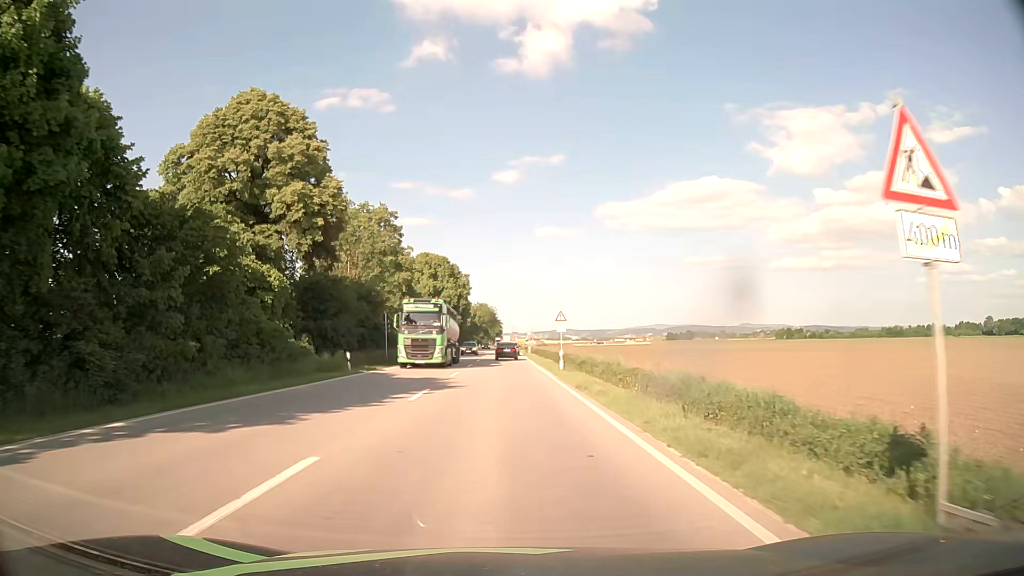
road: primary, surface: asphalt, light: Day
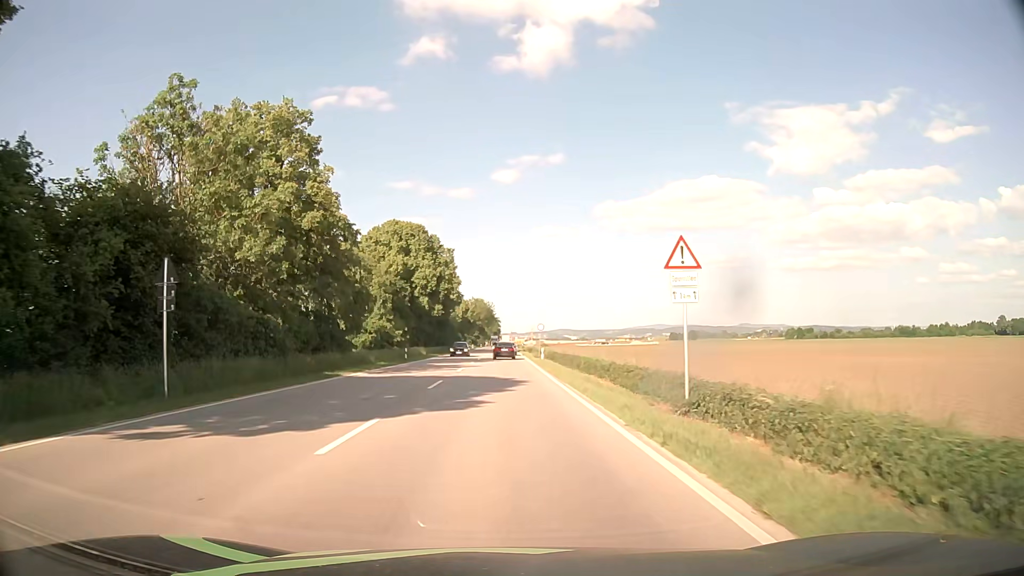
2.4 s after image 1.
(0.0, +31.6) m; 0°
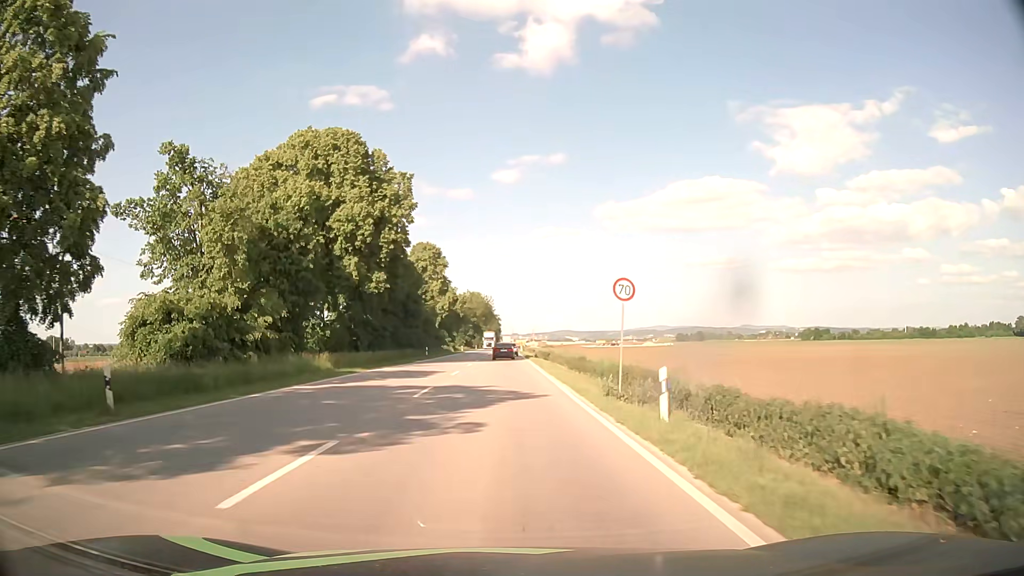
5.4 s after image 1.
(+0.1, +38.5) m; 0°
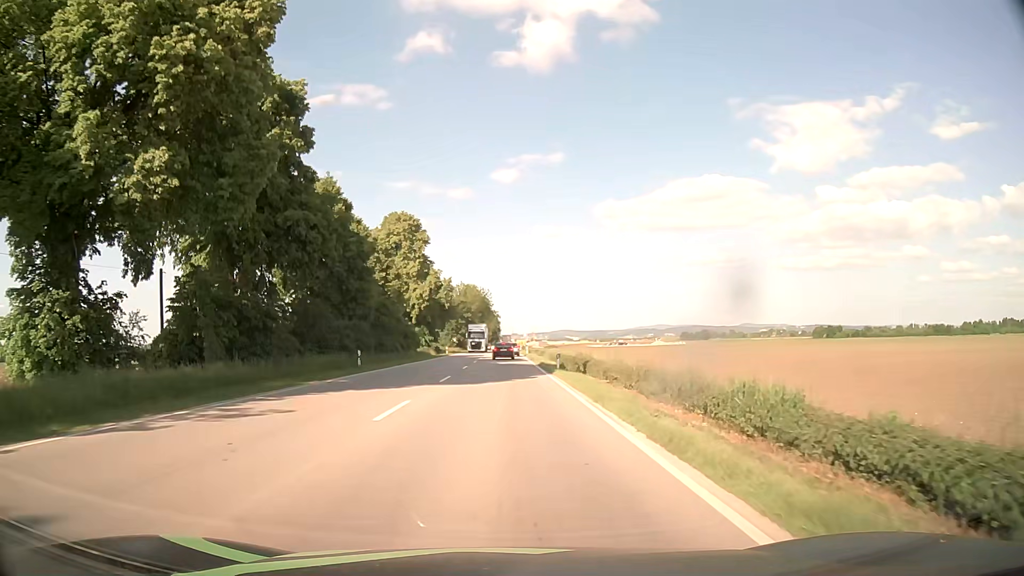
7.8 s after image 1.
(-0.1, +29.2) m; 0°
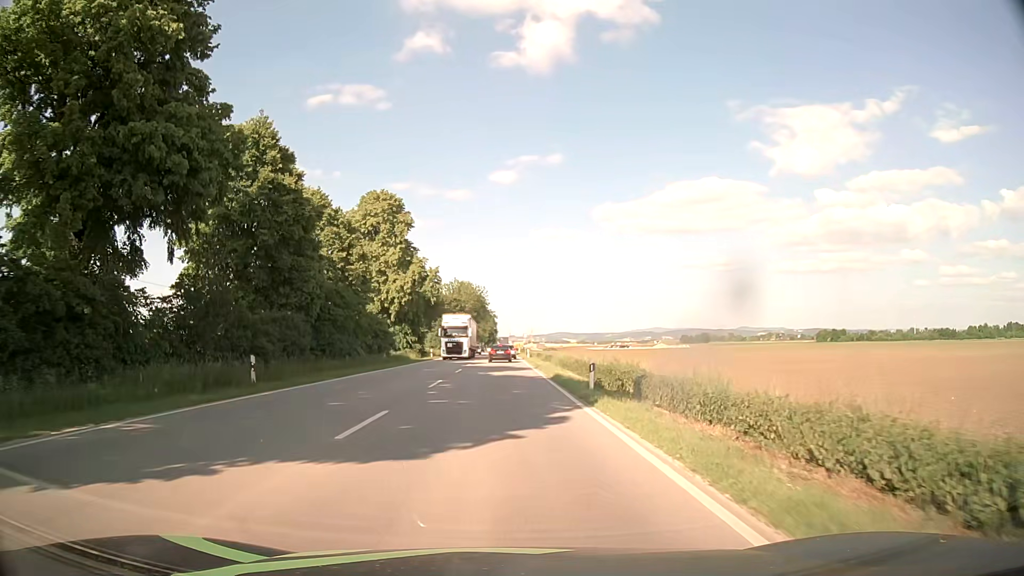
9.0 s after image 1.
(0.0, +14.3) m; 0°
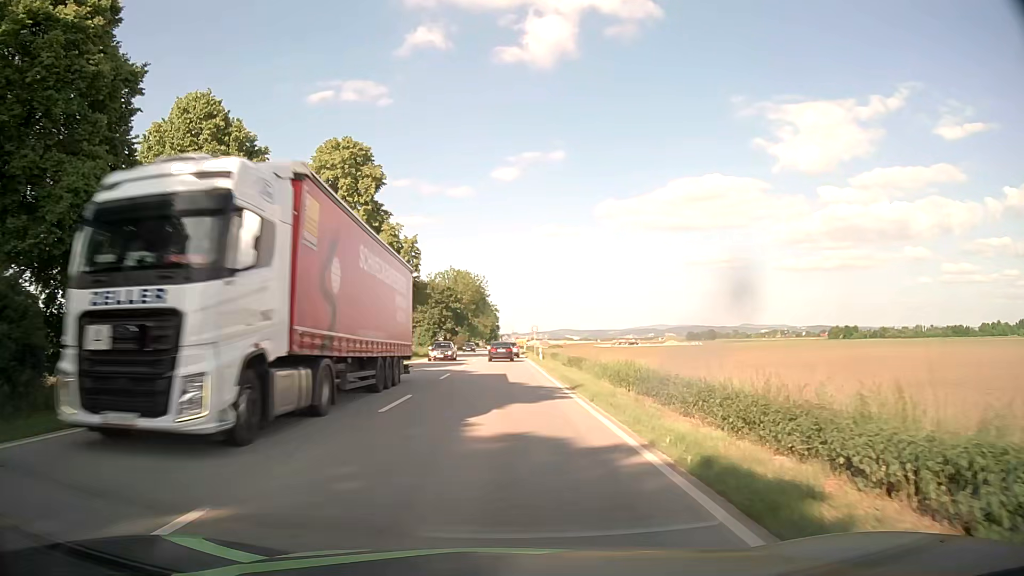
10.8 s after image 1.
(0.0, +20.4) m; 0°
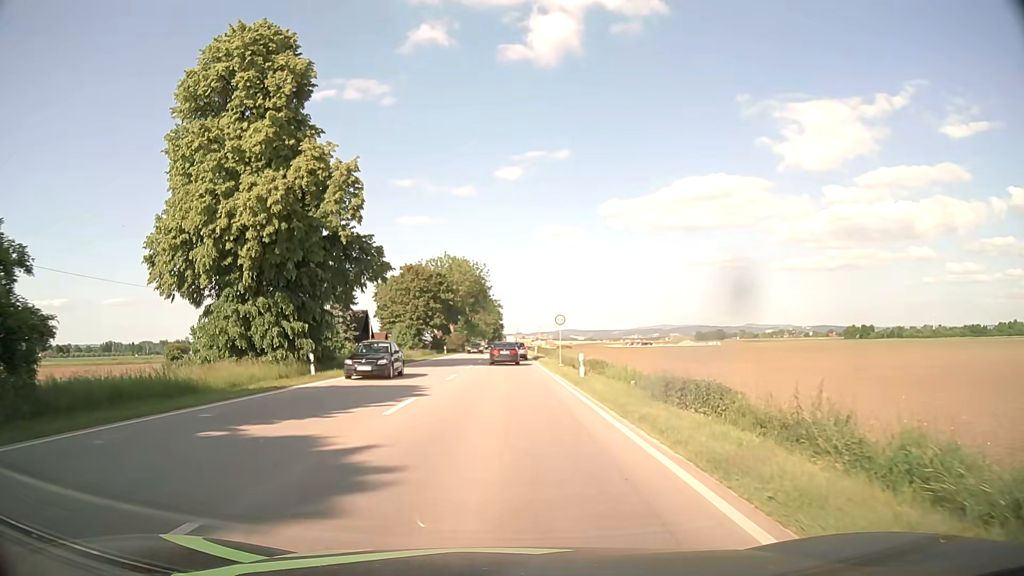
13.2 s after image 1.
(0.0, +24.0) m; 0°
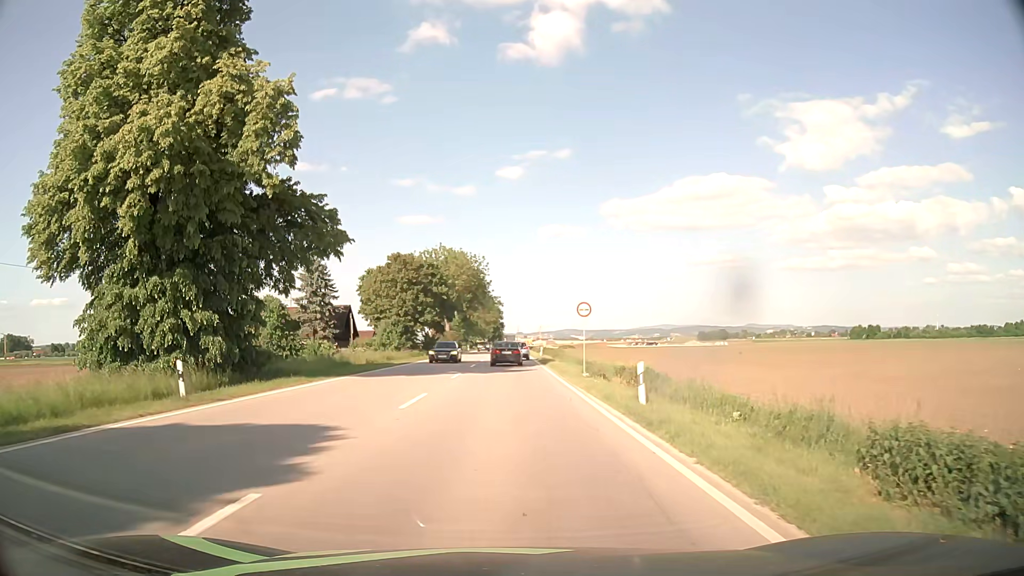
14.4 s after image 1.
(0.0, +10.7) m; 0°
(0, +10) (0, +20) (0, +30) (0, +40) (0, +50) (0, +60) (+1, +70) (+1, +80) (+1, +90) (+1, +100) m
